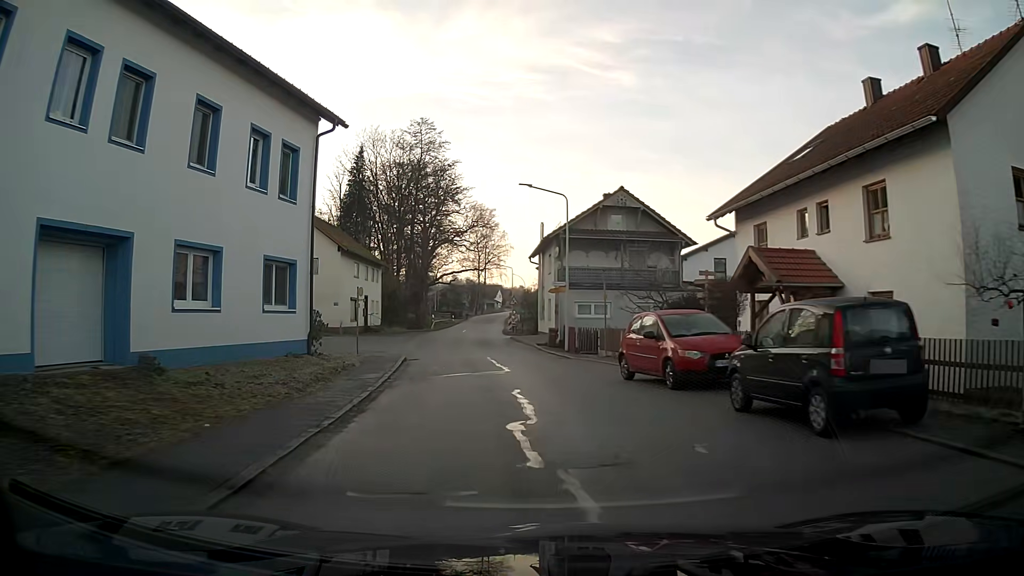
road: tertiary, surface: asphalt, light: Day
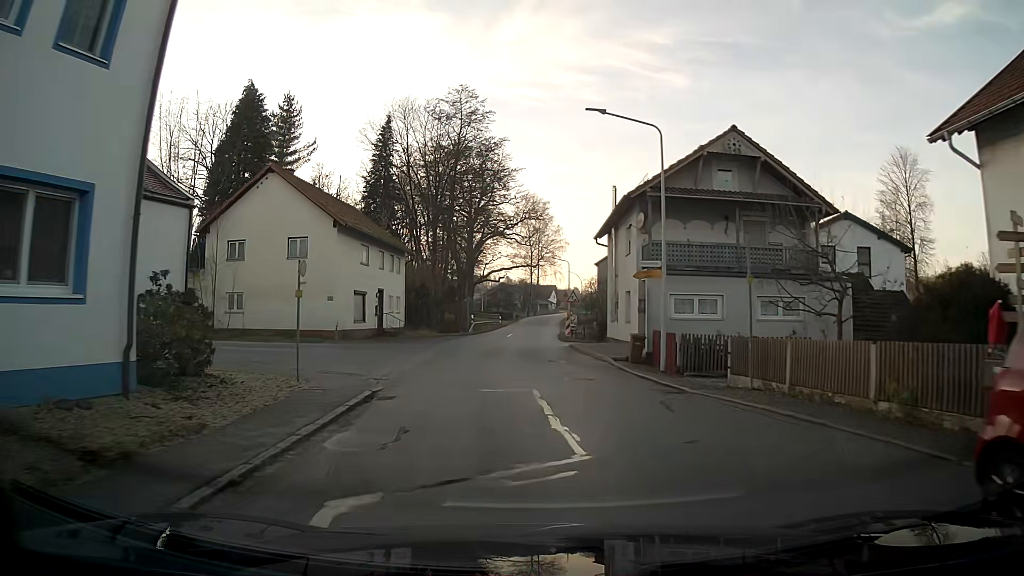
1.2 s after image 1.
(-0.4, +11.6) m; -3°
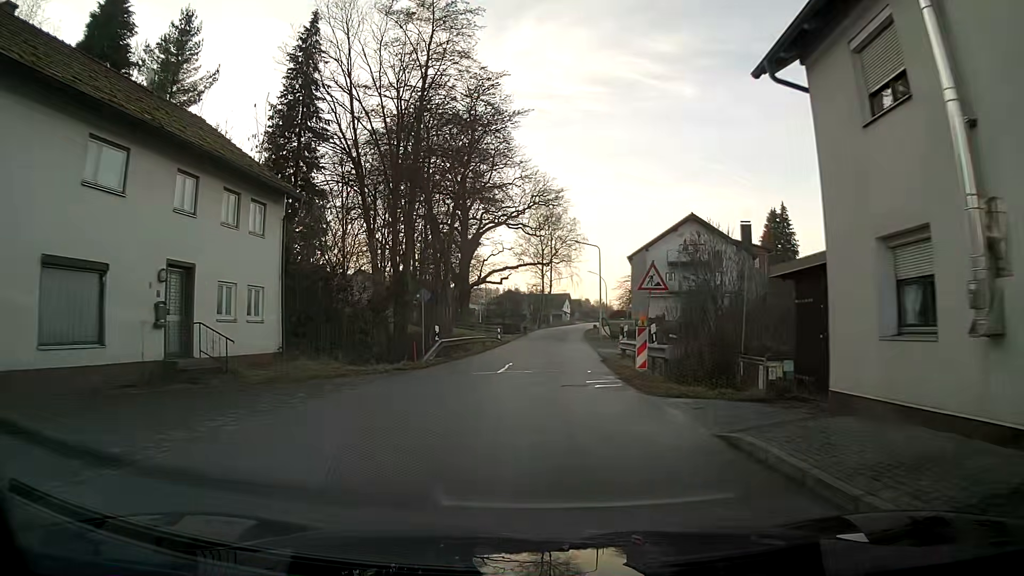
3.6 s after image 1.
(-0.4, +23.9) m; -1°
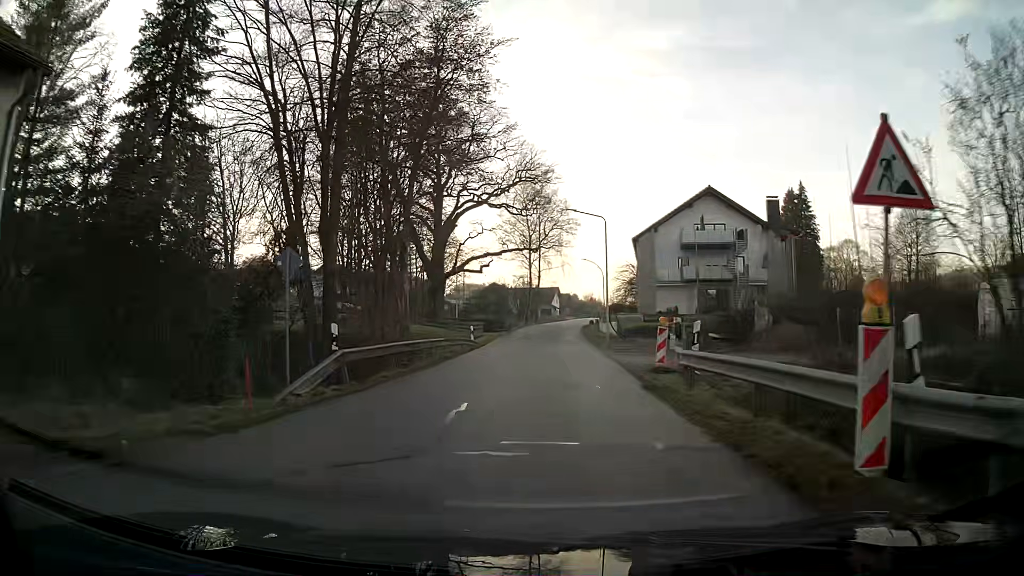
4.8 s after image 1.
(+0.2, +12.4) m; +2°
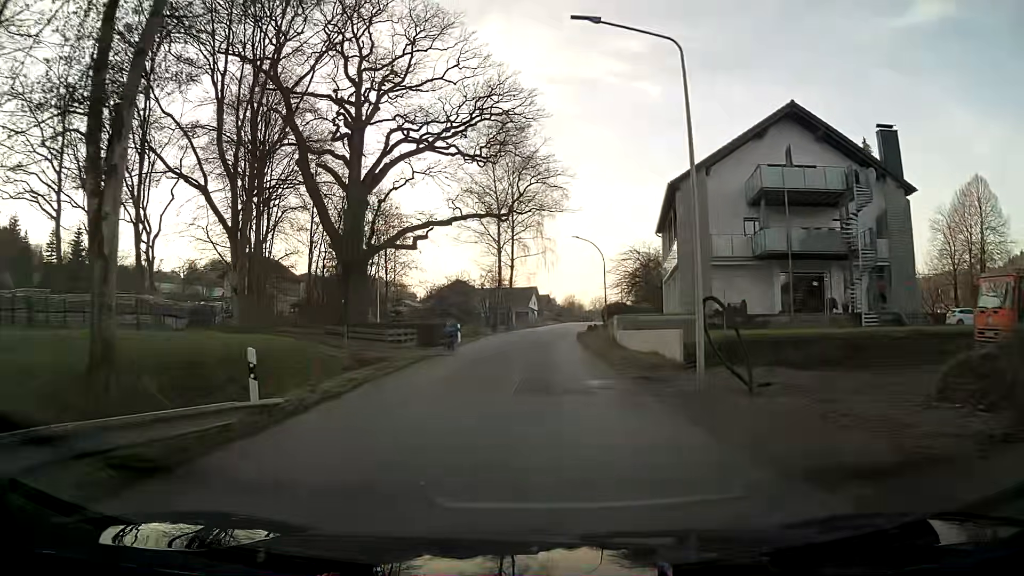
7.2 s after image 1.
(+0.5, +25.7) m; +2°
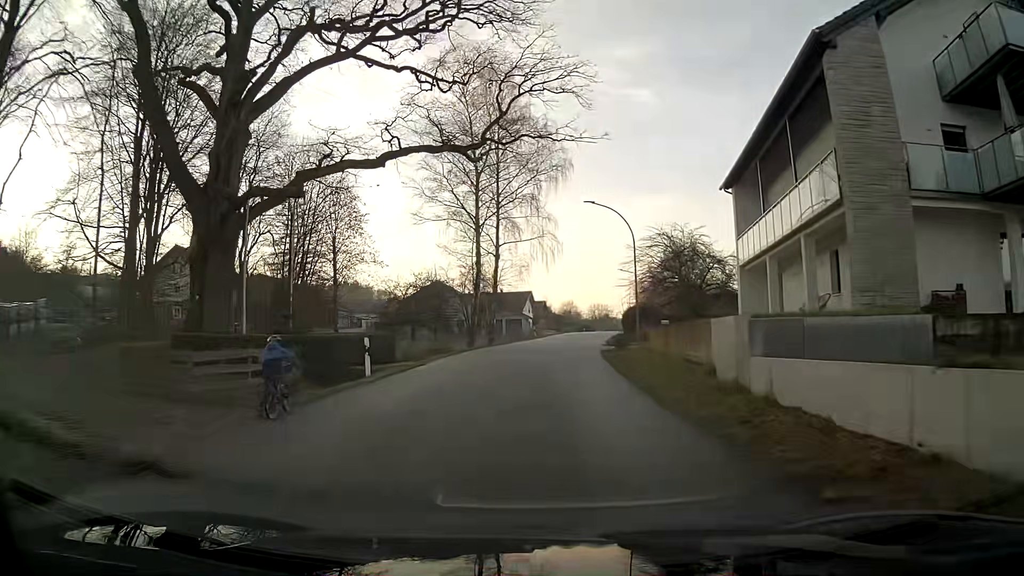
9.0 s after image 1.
(+0.1, +19.9) m; +1°
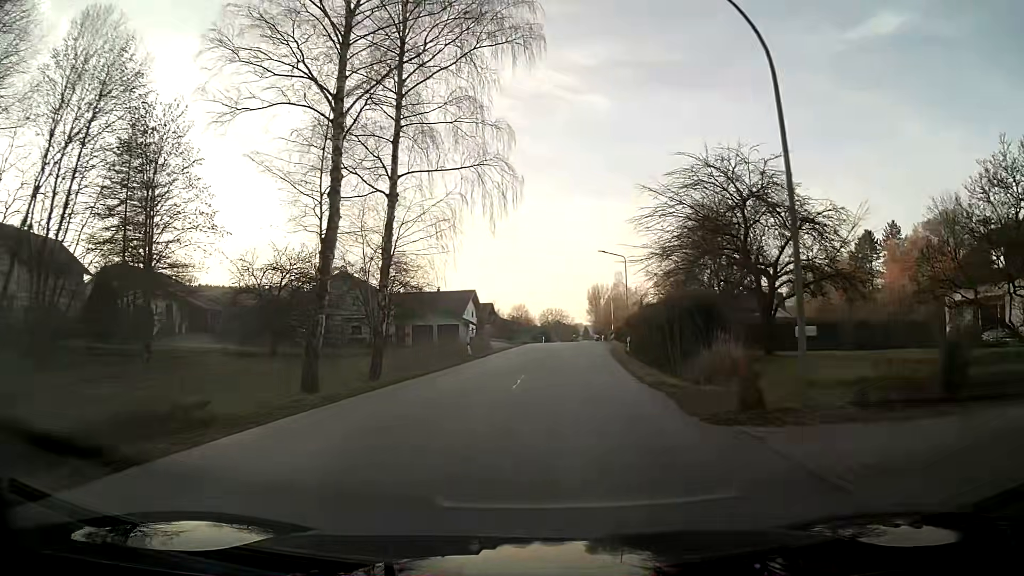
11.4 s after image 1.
(+0.7, +26.8) m; +5°
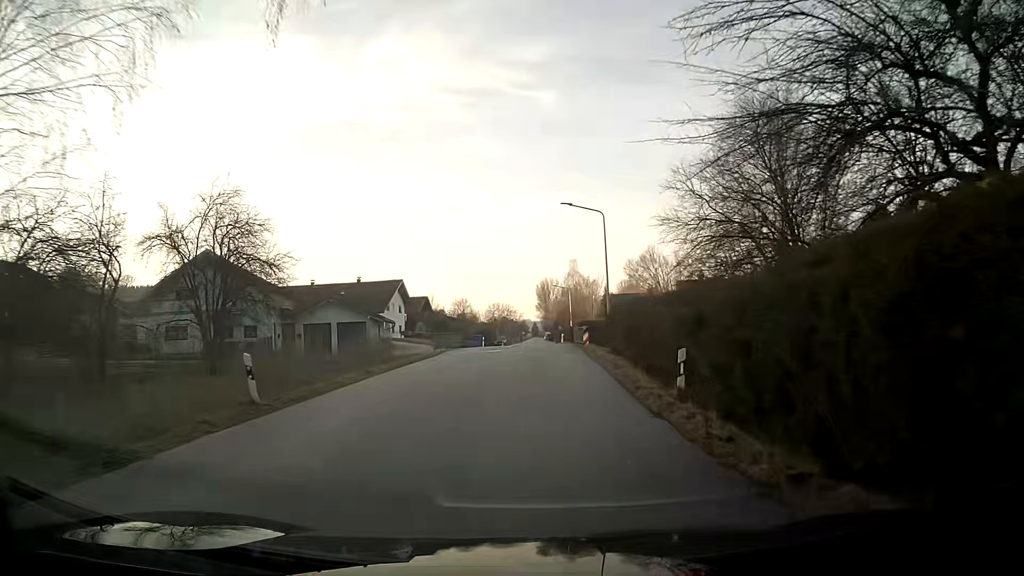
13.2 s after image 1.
(+0.8, +20.2) m; +4°
(0, +10) (0, +20) (0, +30) (0, +40) (0, +50) (0, +60) (0, +70) (+1, +80) (+1, +90) (+1, +100) m
